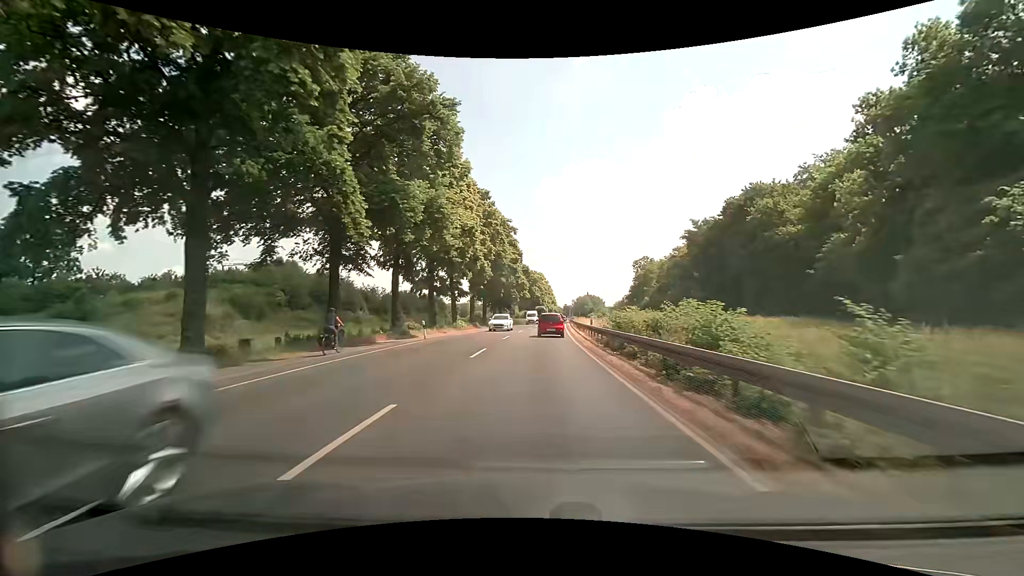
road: primary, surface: asphalt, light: Day
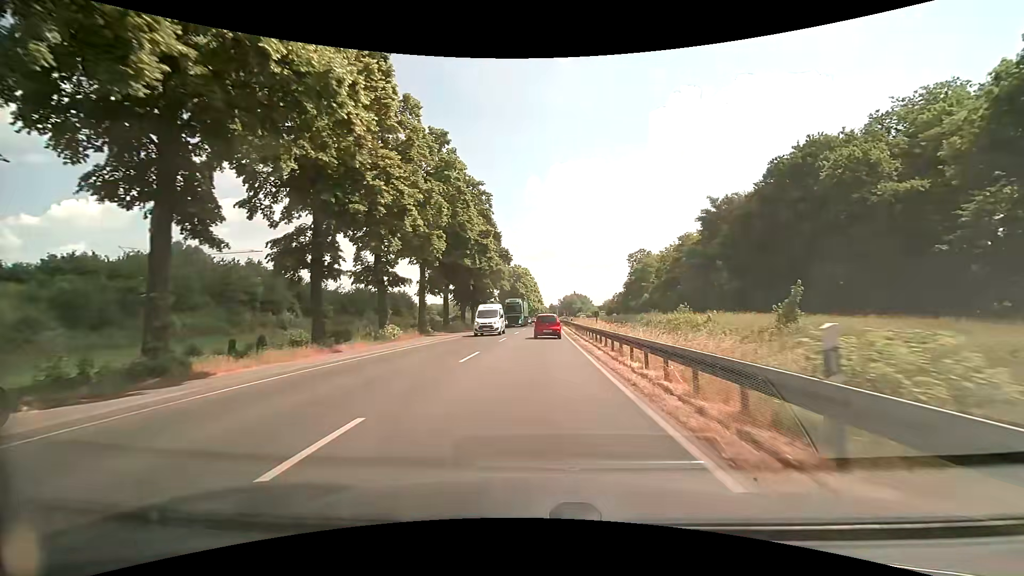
(+0.4, +24.8) m; +2°
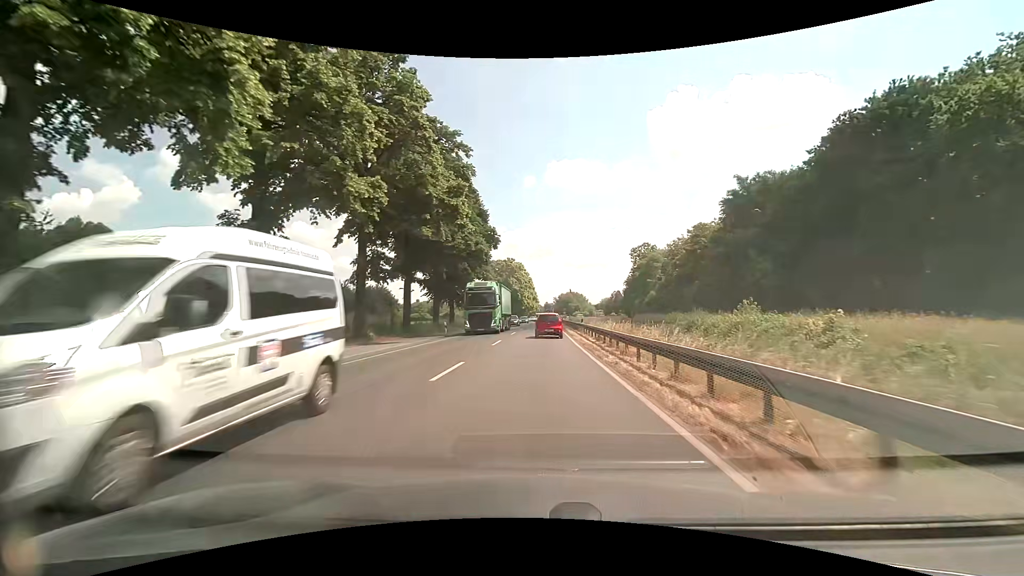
(+0.1, +16.6) m; +1°
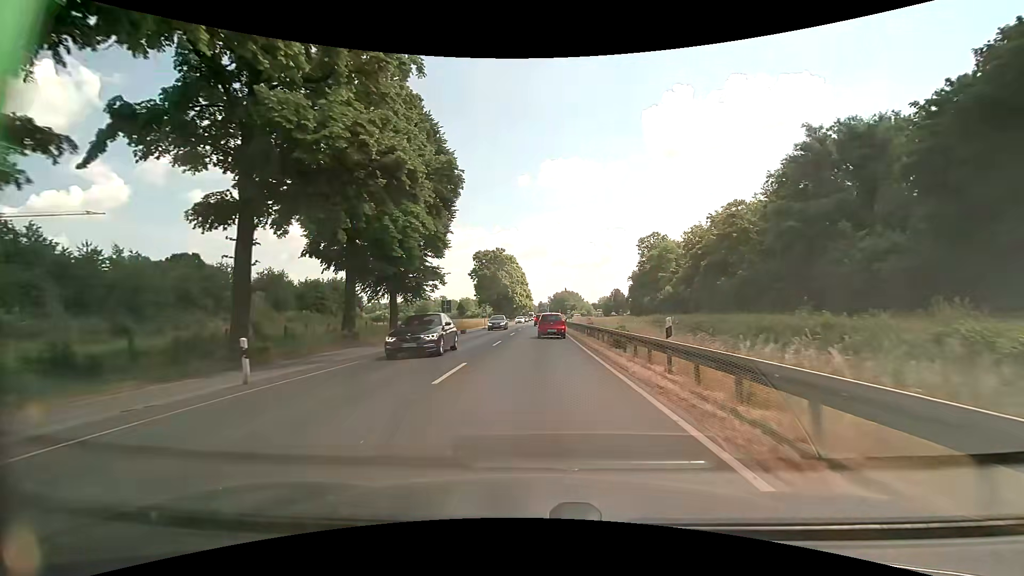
(+0.1, +24.8) m; 0°
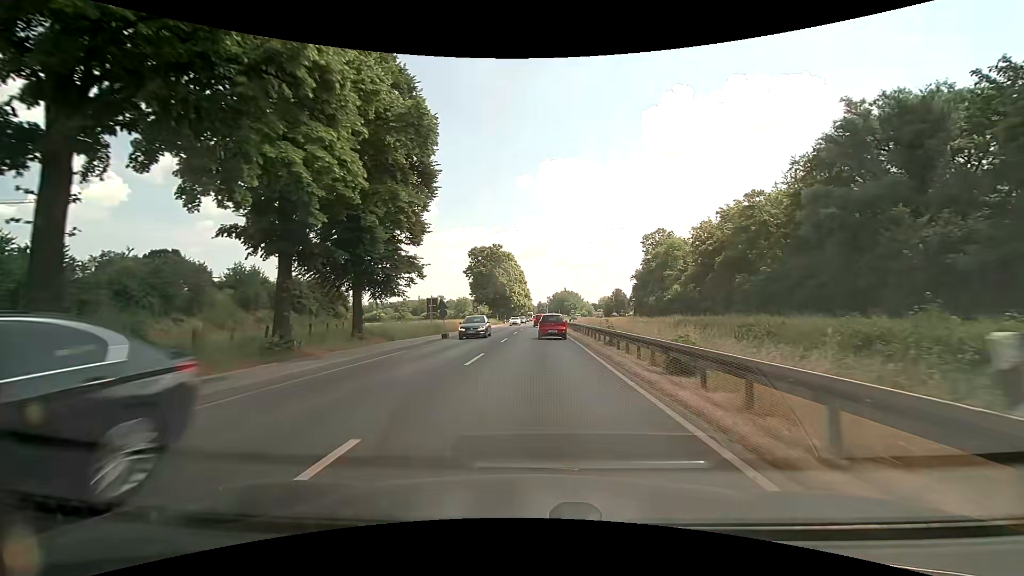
(0.0, +8.3) m; 0°
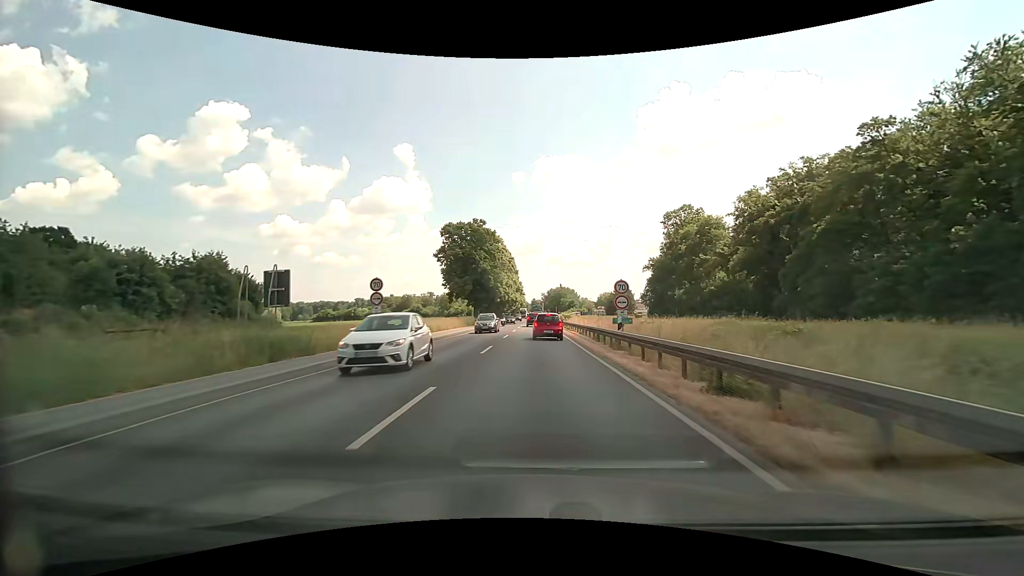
(+0.2, +32.8) m; +1°
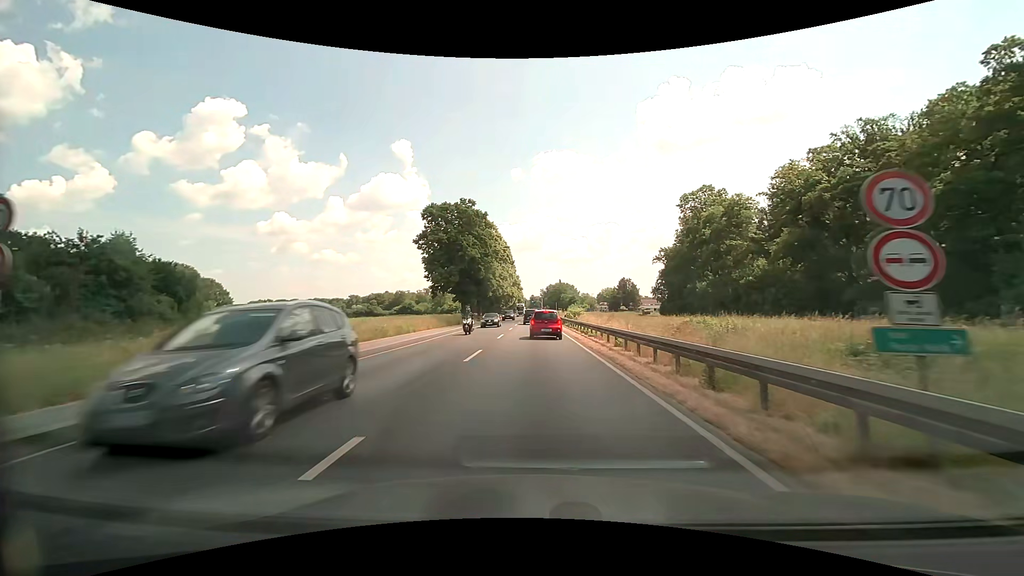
(0.0, +15.8) m; 0°
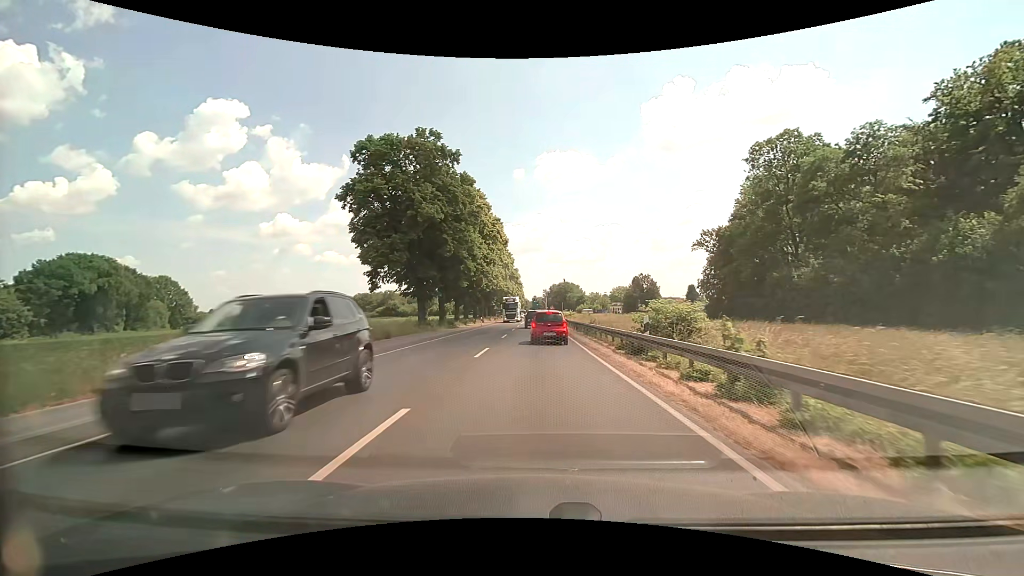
(0.0, +34.7) m; 0°
(0, +10) (0, +20) (0, +30) (0, +40) (0, +50) (0, +60) (0, +70) (0, +80) (0, +90) (0, +100) m
